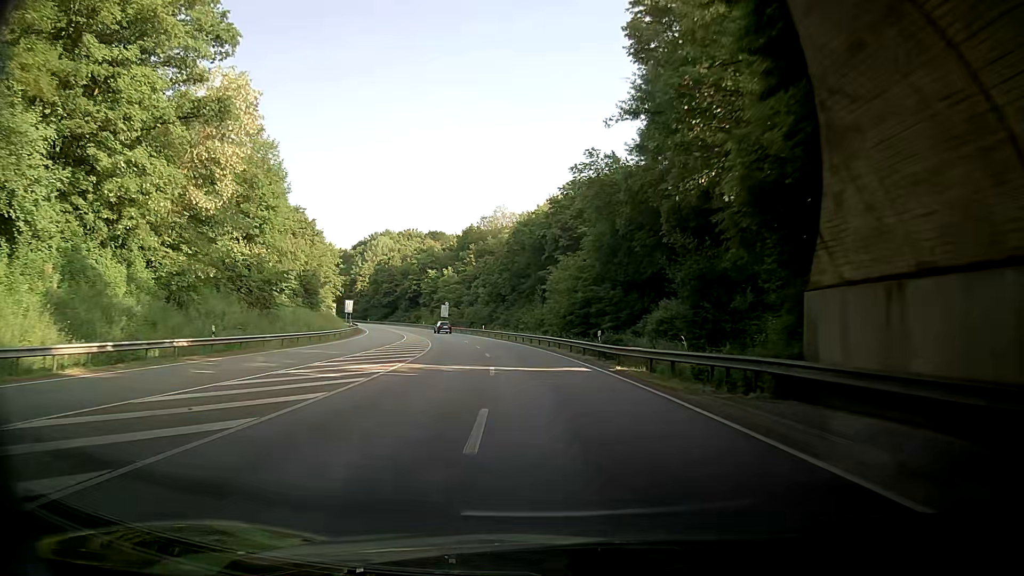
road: primary_link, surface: asphalt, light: Day
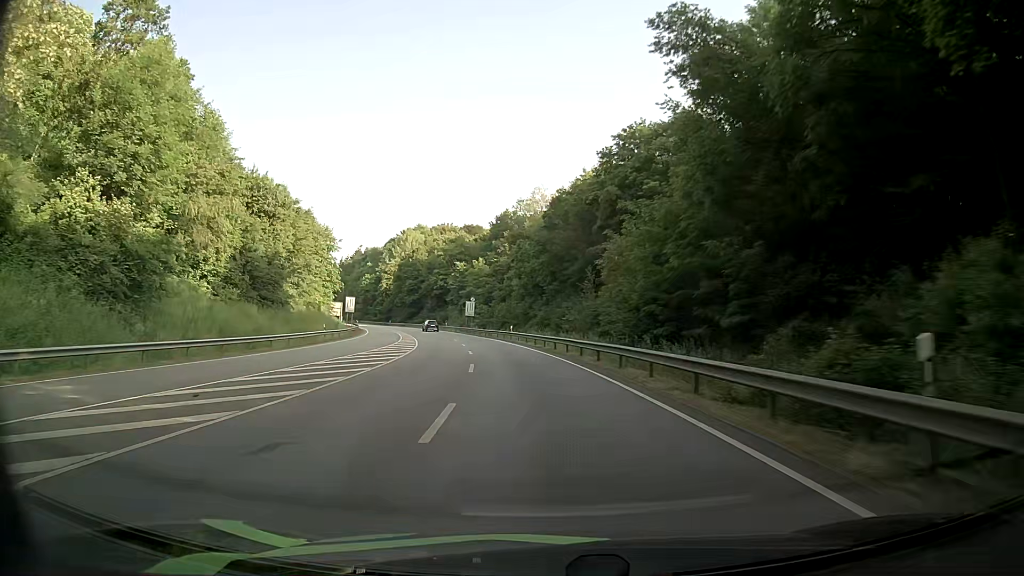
(-0.2, +23.8) m; -3°
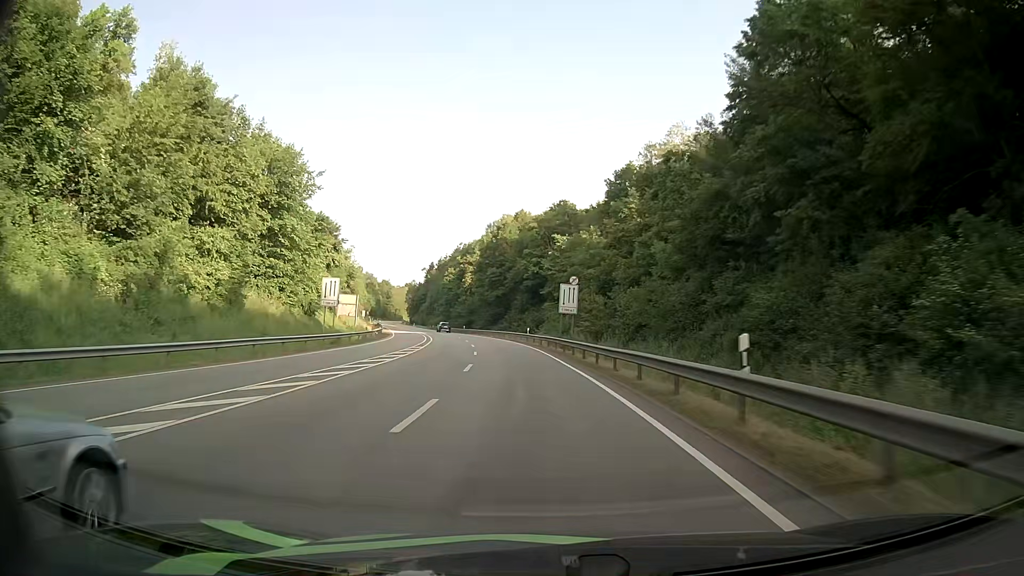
(-3.9, +47.9) m; -10°
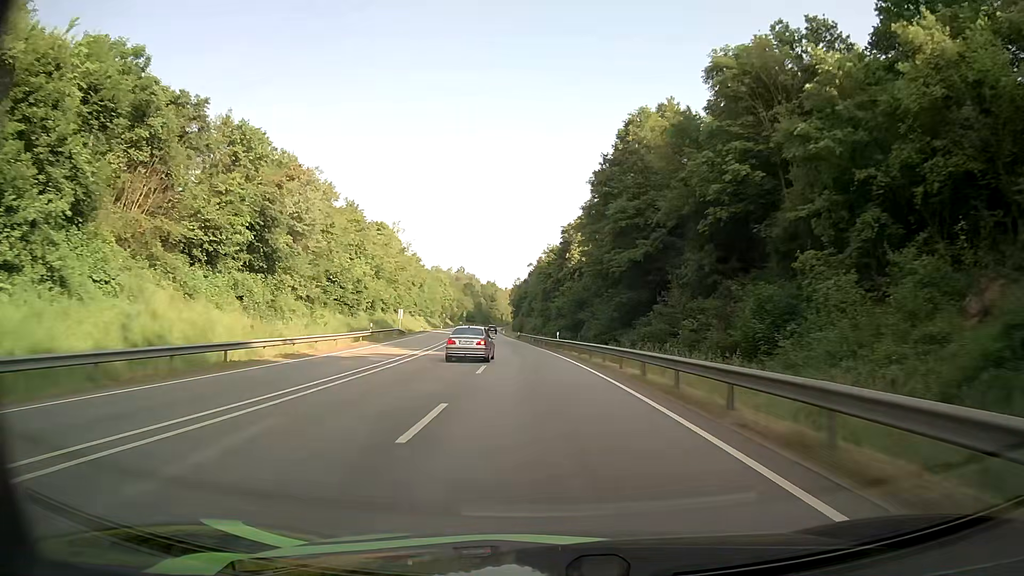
(-5.7, +61.5) m; -10°
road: primary
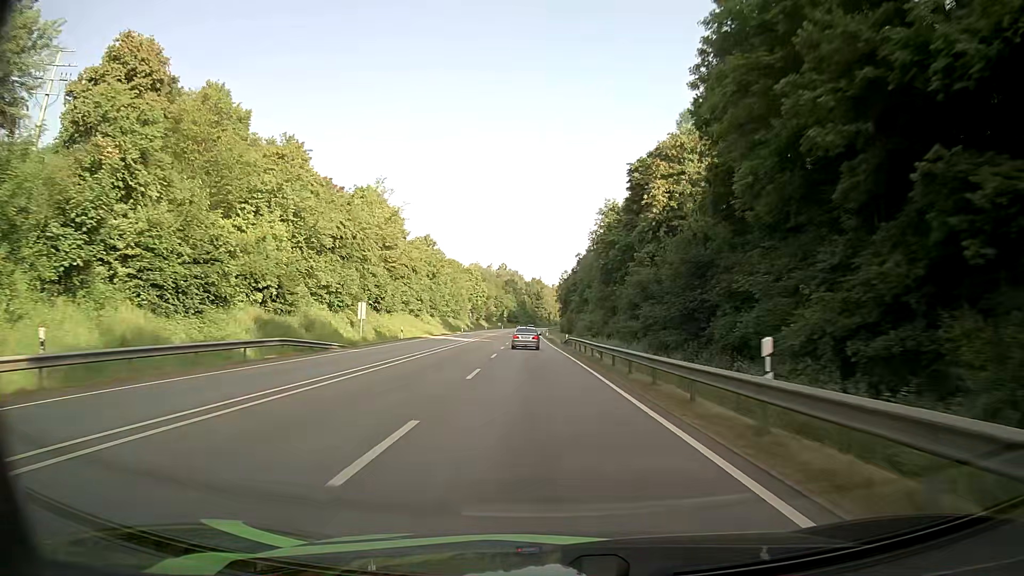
(-1.7, +38.9) m; -4°
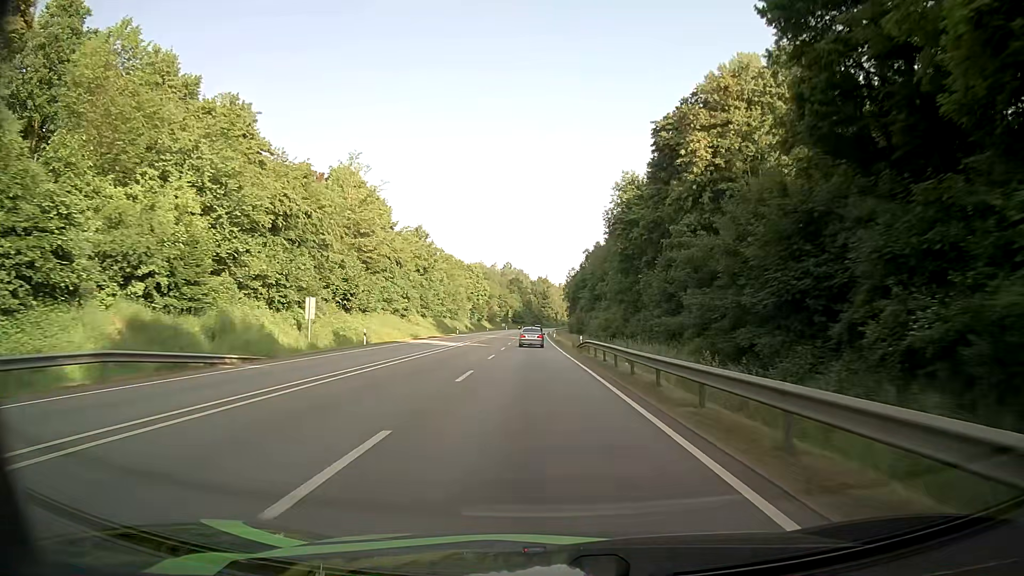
(-0.1, +13.3) m; -1°
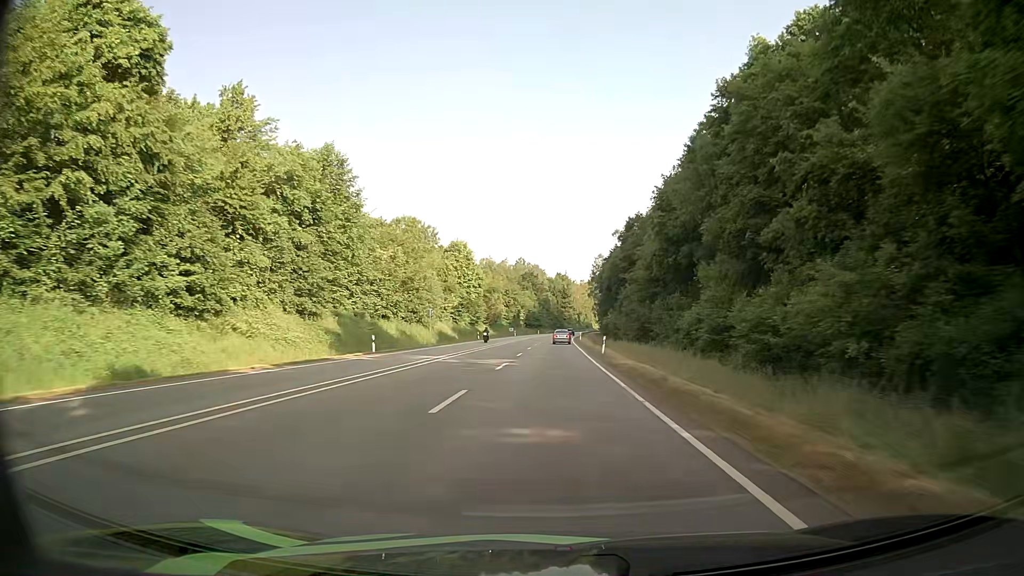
(-1.3, +54.6) m; -2°
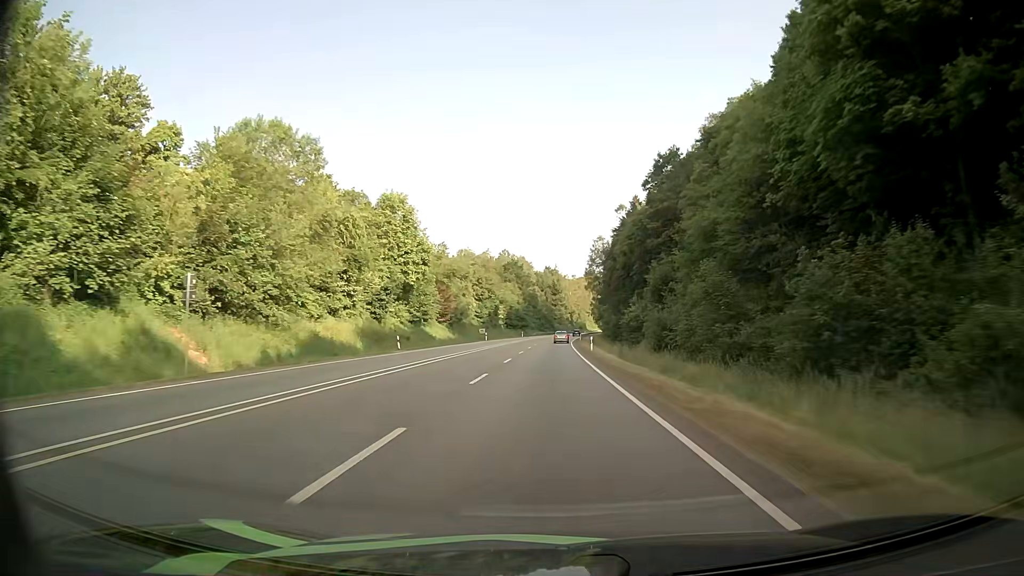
(+0.3, +42.4) m; +1°
(0, +10) (0, +20) (0, +30) (0, +40) (0, +50) (+1, +60) (+1, +70) (+1, +80) (+1, +90) (+2, +100) m
